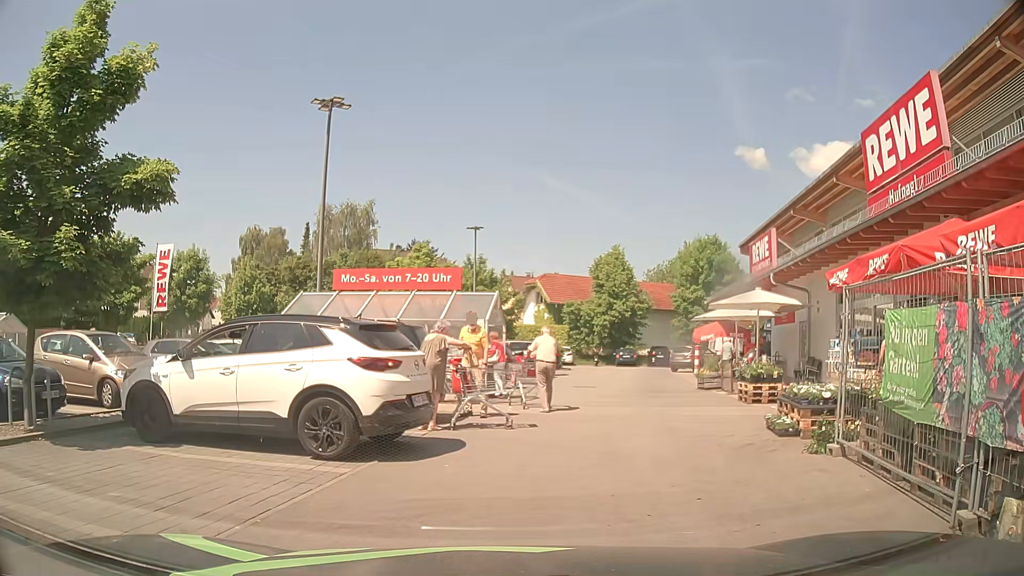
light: Day
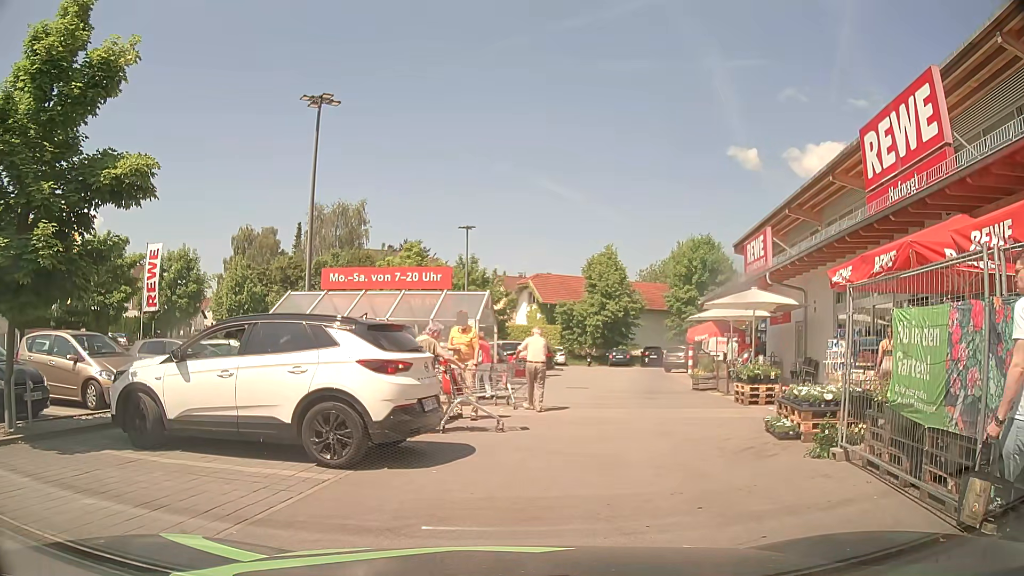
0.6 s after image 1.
(0.0, +0.3) m; 0°
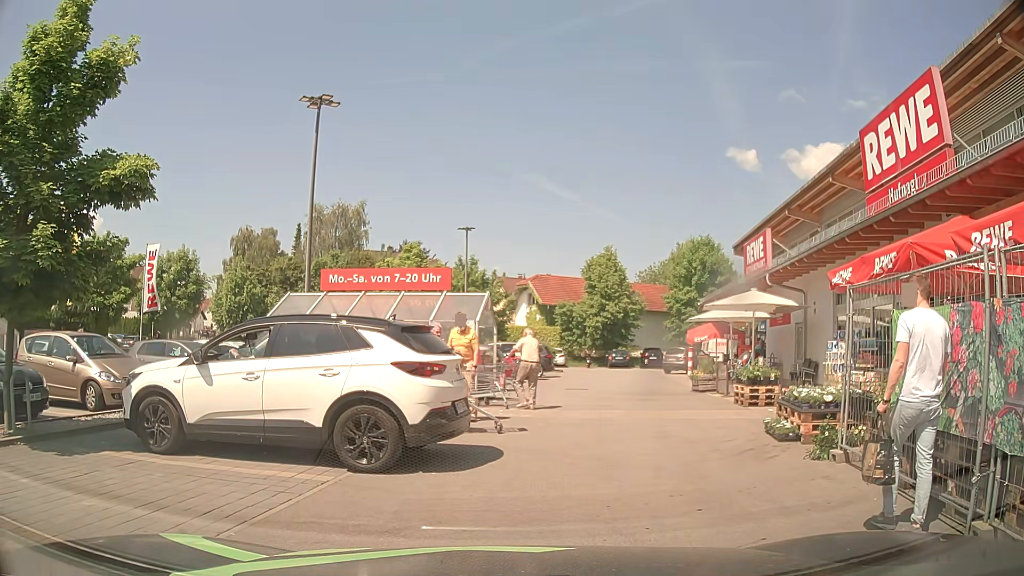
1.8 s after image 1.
(0.0, +0.1) m; 0°
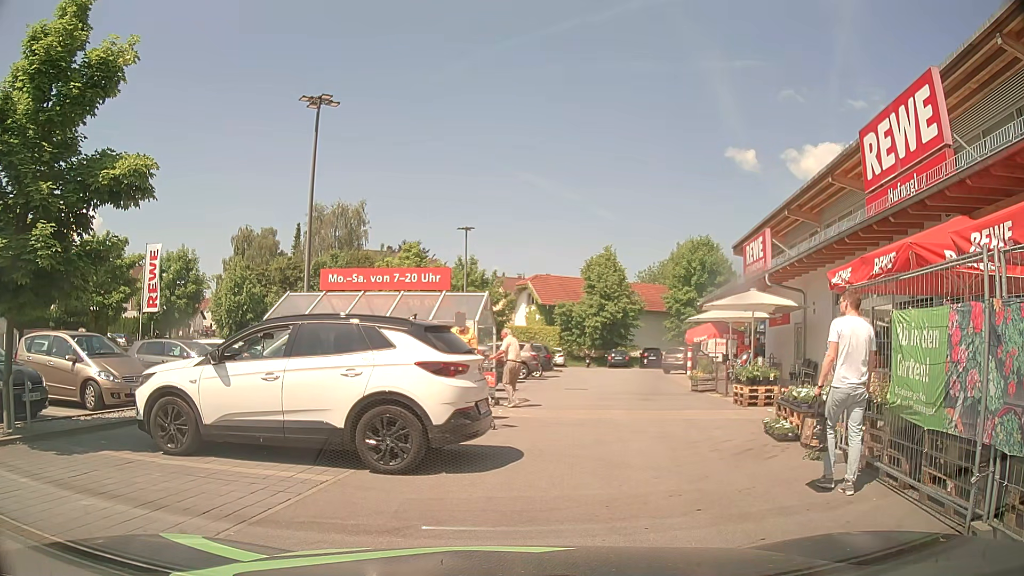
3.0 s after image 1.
(0.0, 0.0) m; 0°
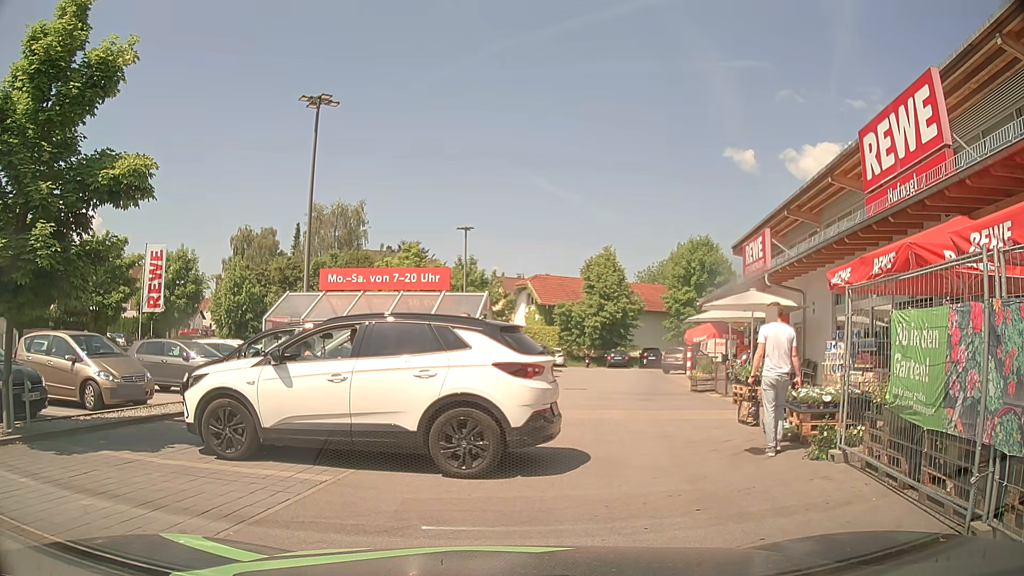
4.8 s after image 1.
(0.0, 0.0) m; 0°
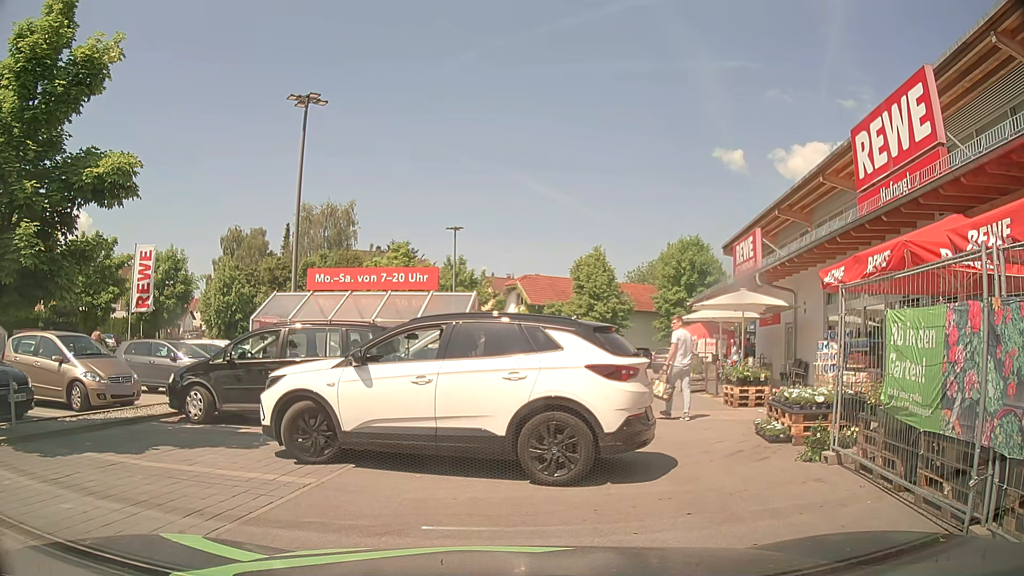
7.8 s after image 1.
(0.0, +0.1) m; 0°
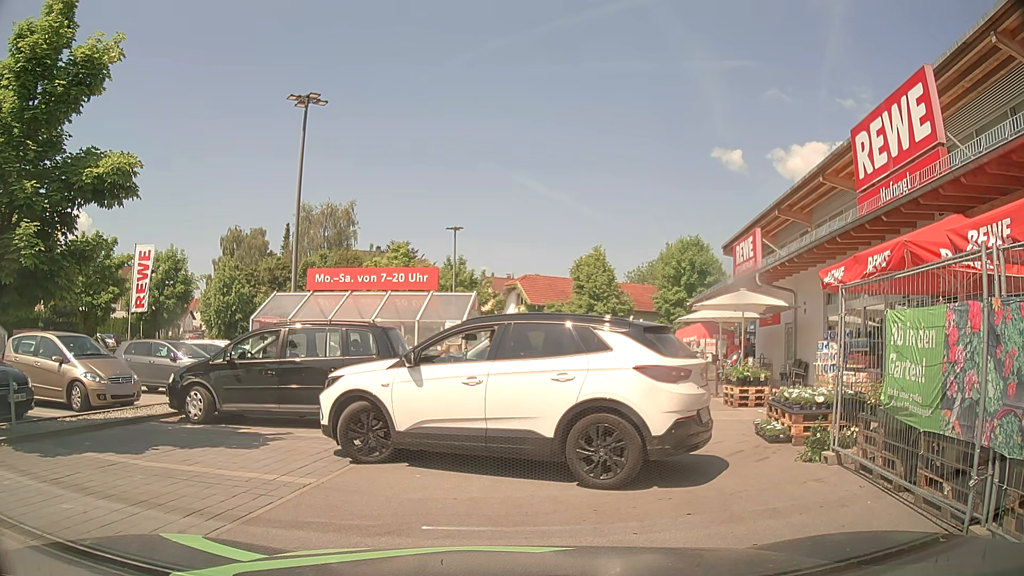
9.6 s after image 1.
(0.0, 0.0) m; 0°
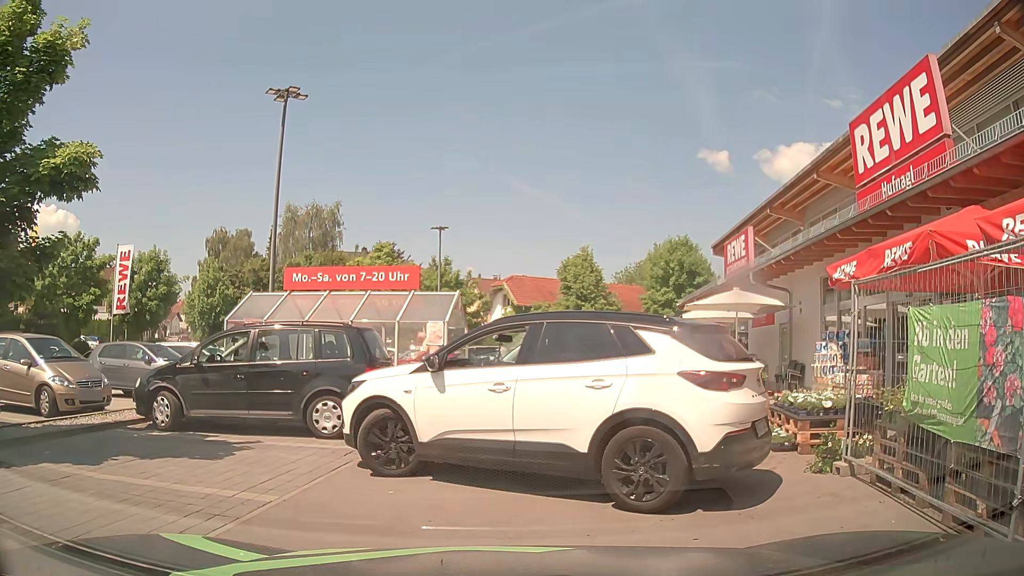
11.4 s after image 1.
(0.0, +0.6) m; 0°
